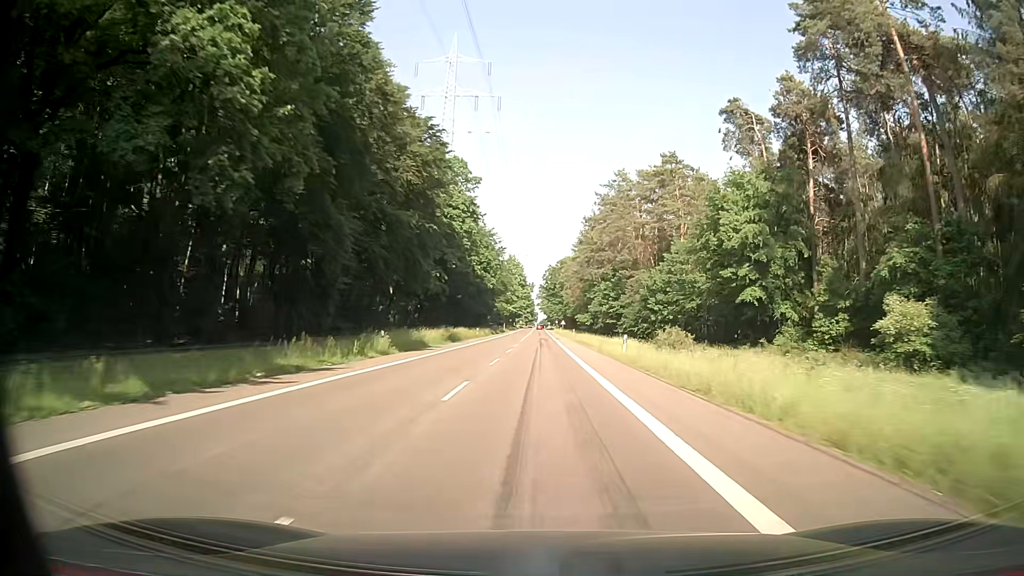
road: secondary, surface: asphalt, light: Day
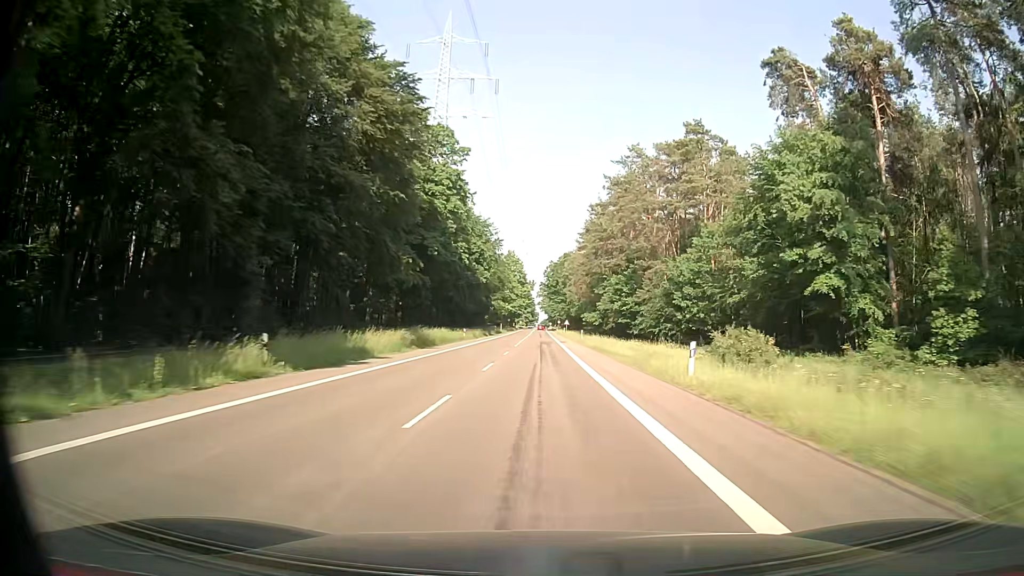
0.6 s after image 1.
(0.0, +14.9) m; 0°
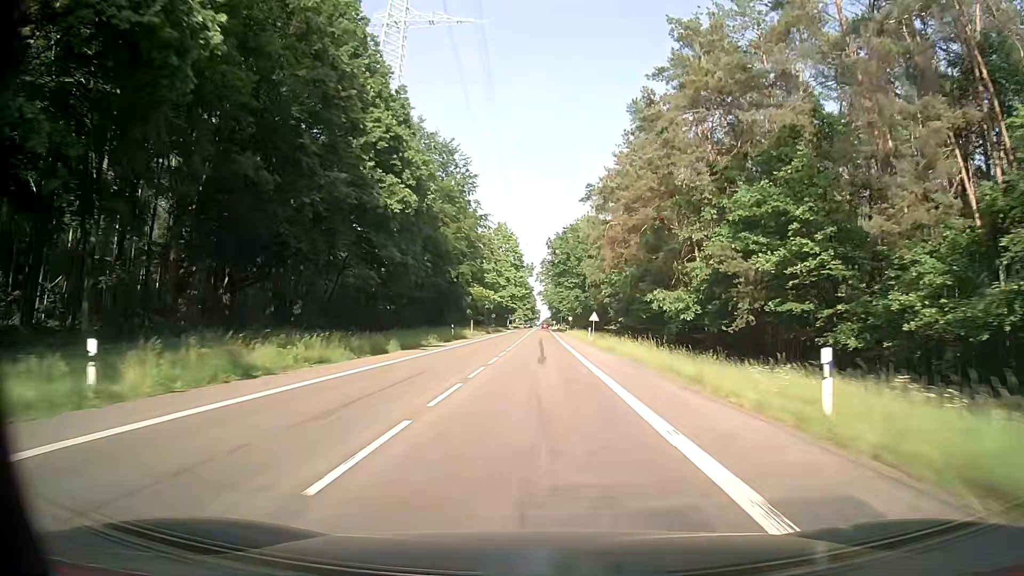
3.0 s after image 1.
(-0.2, +58.4) m; 0°
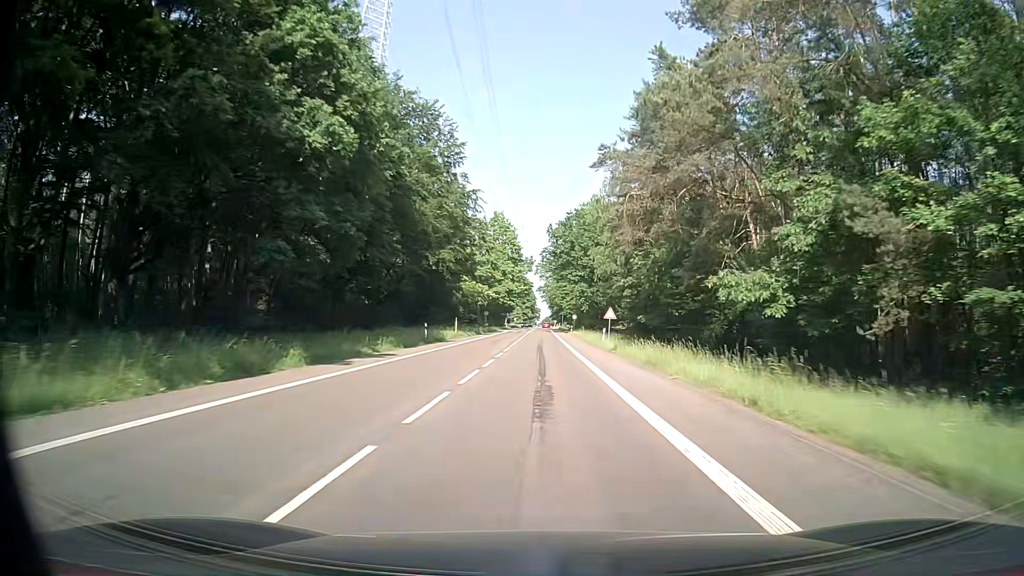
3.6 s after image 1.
(-0.2, +13.8) m; -1°
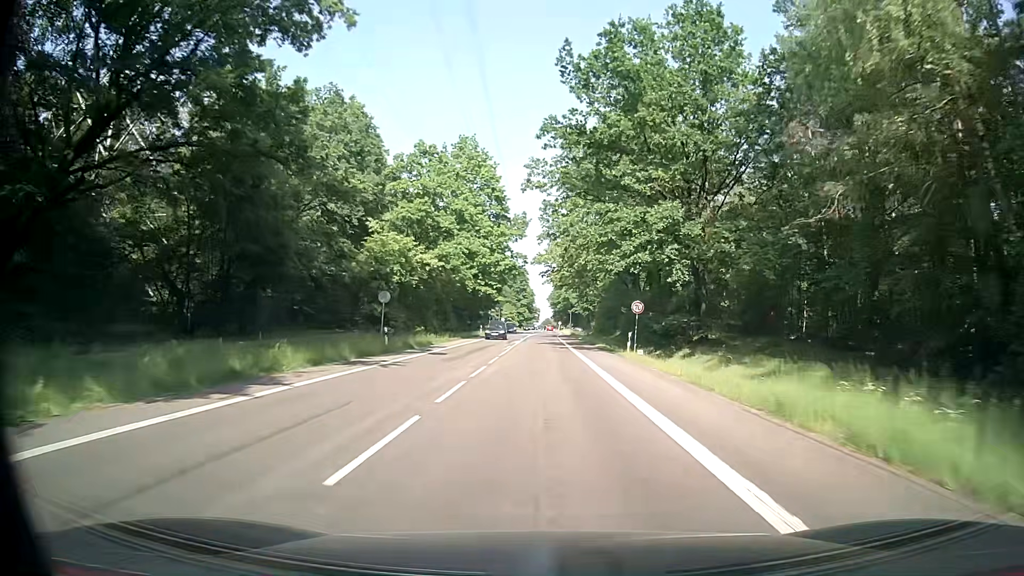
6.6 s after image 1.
(-0.2, +61.7) m; -1°
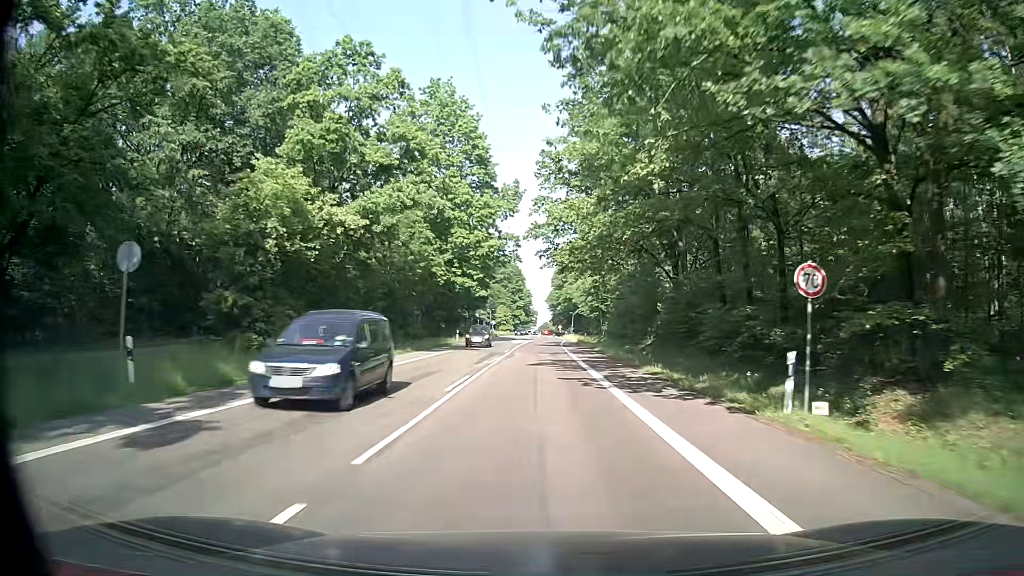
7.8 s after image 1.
(+0.3, +21.9) m; +1°
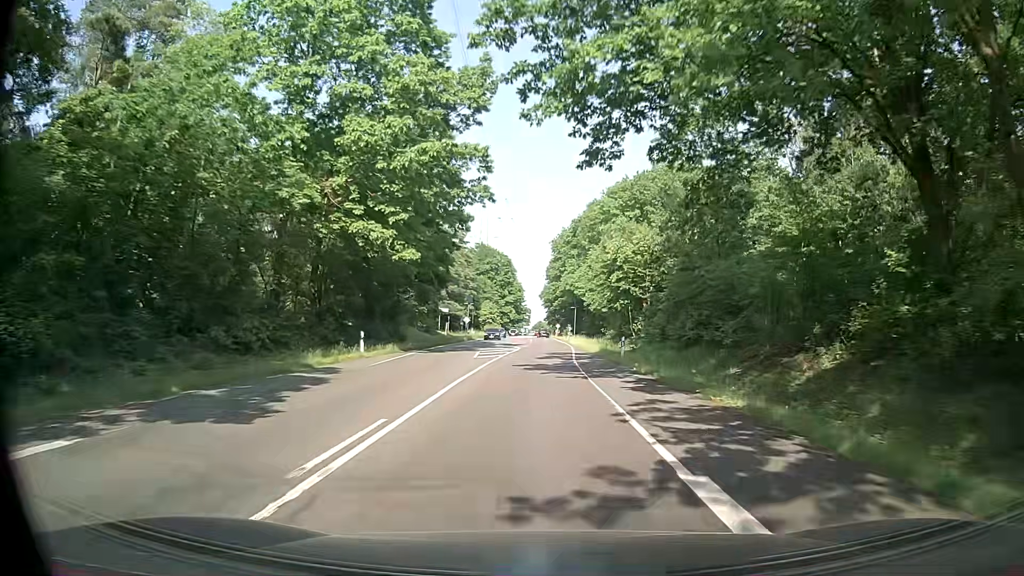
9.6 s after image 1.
(-0.1, +32.2) m; 0°
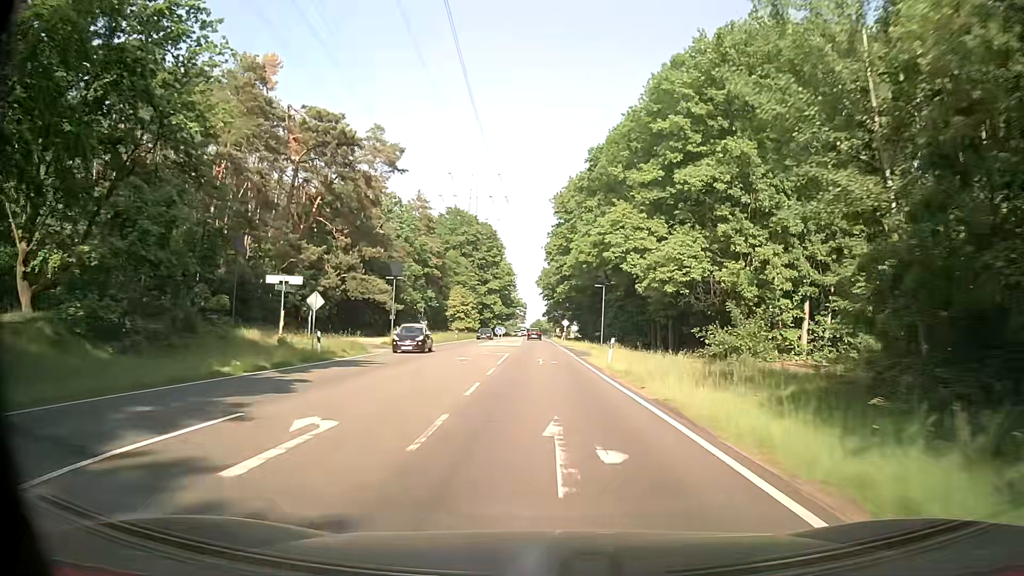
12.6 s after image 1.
(+1.0, +53.9) m; +1°
(0, +10) (0, +20) (0, +30) (0, +40) (0, +50) (0, +60) (0, +70) (-1, +80) (-1, +90) (-1, +100) m
